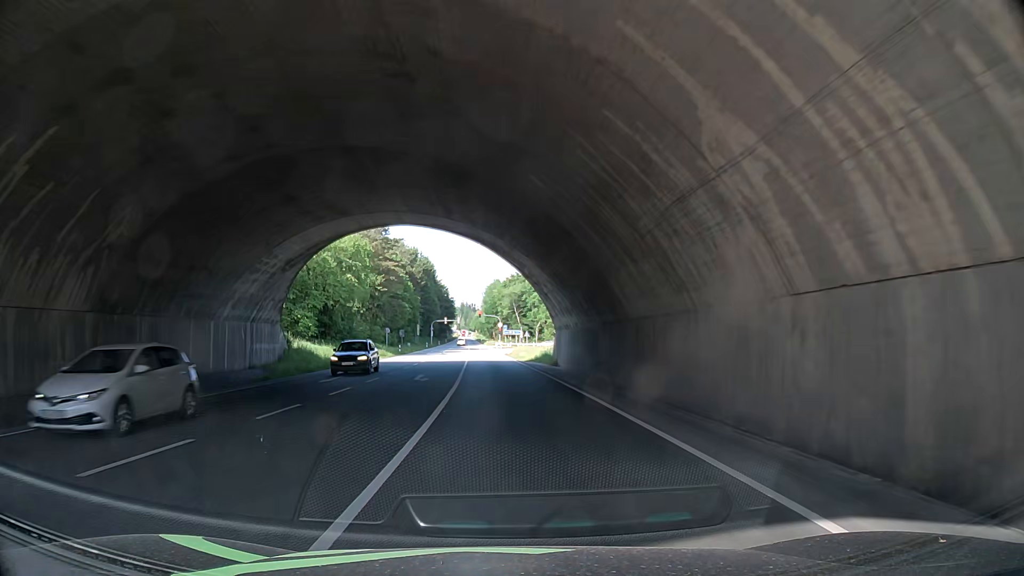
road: primary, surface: asphalt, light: Day
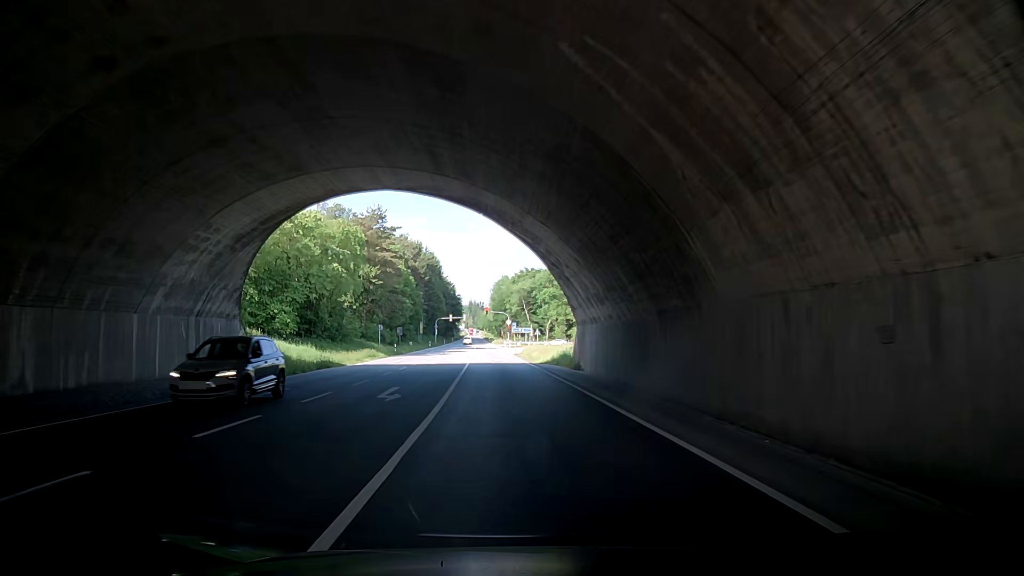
(0.0, +8.9) m; +2°
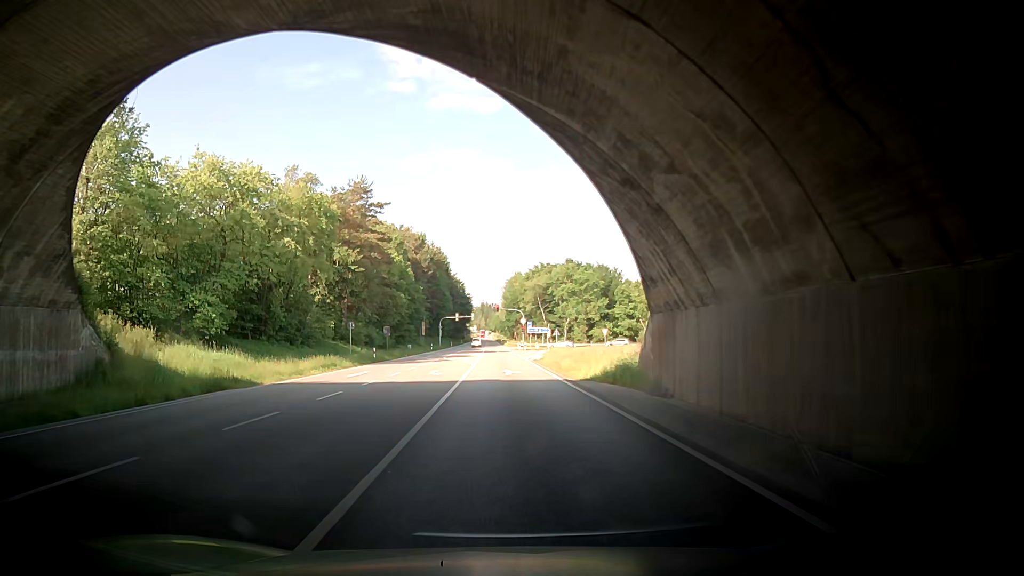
(+0.5, +16.8) m; +1°
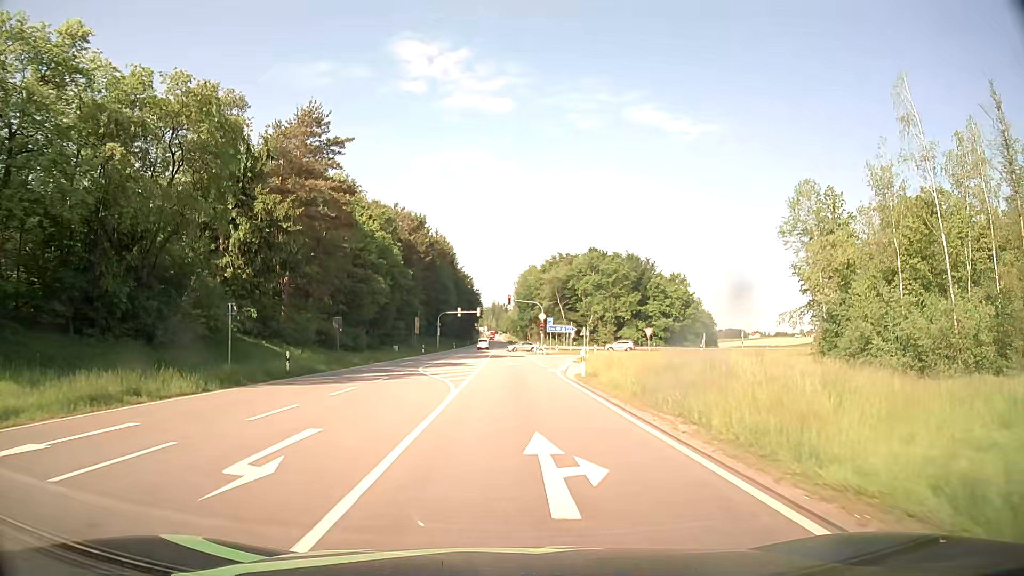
(-0.7, +22.9) m; -3°
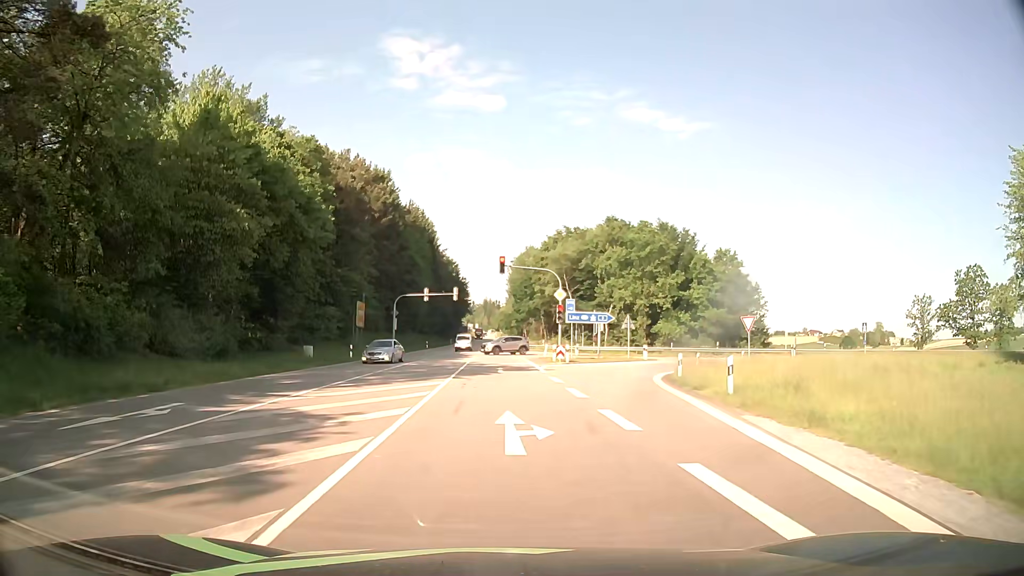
(+0.6, +33.6) m; +1°
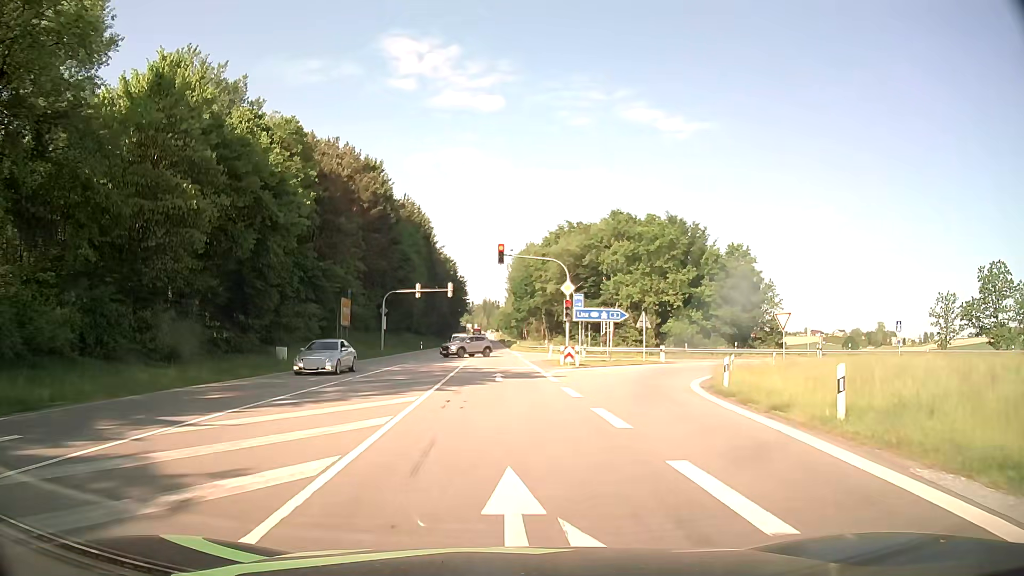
(0.0, +5.7) m; 0°
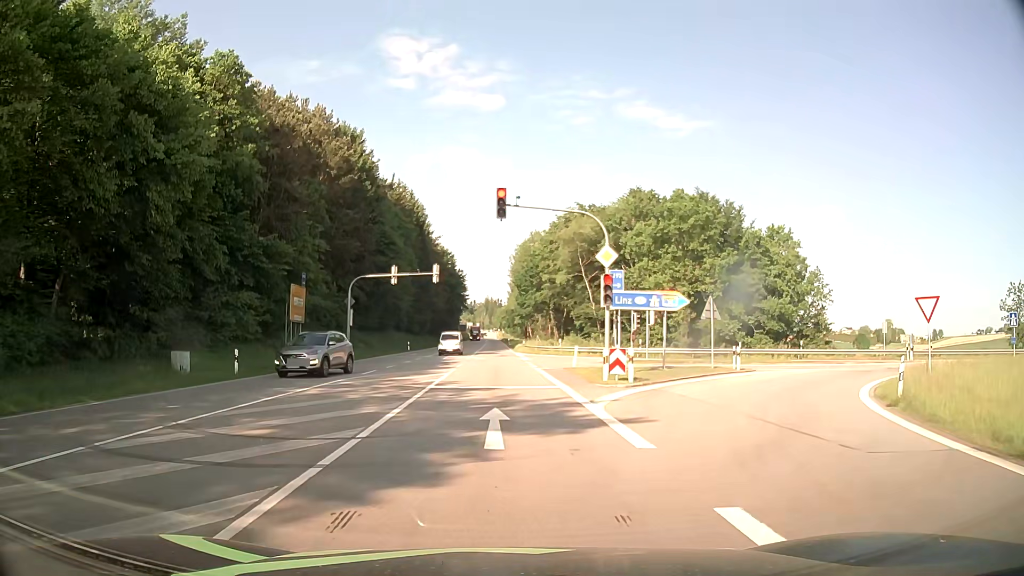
(0.0, +13.9) m; 0°
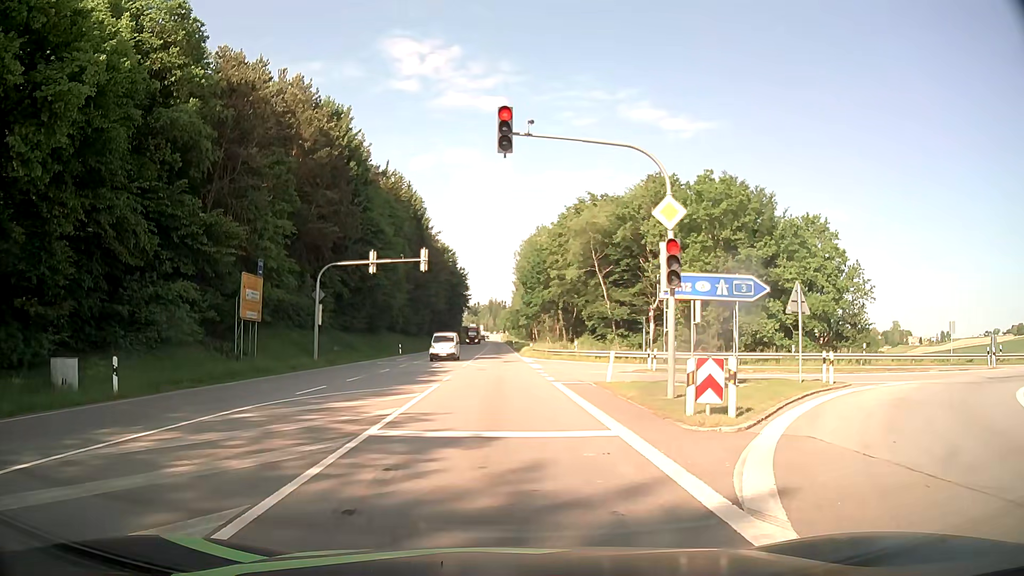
(-0.1, +8.7) m; -1°
